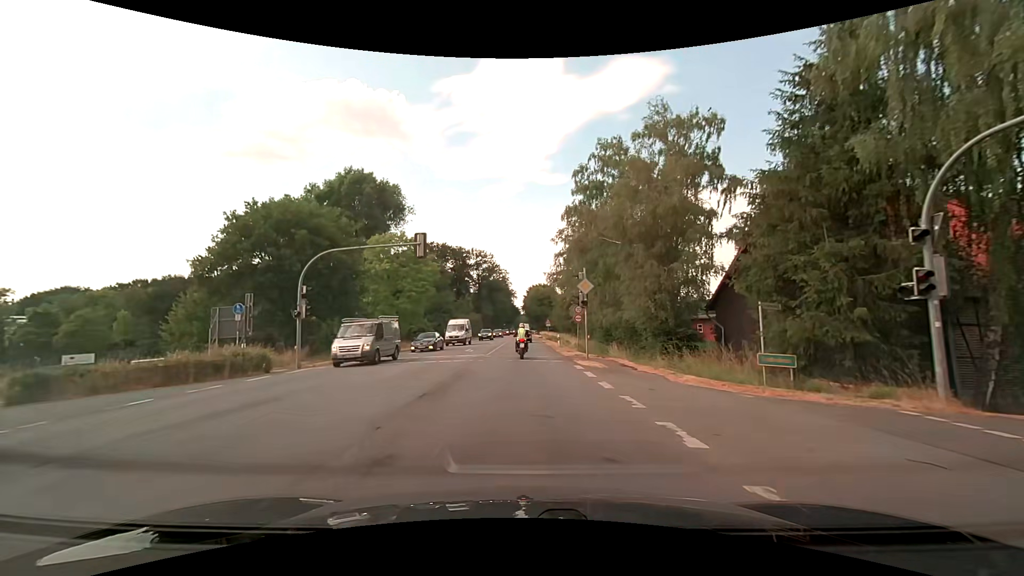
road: primary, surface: asphalt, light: Day
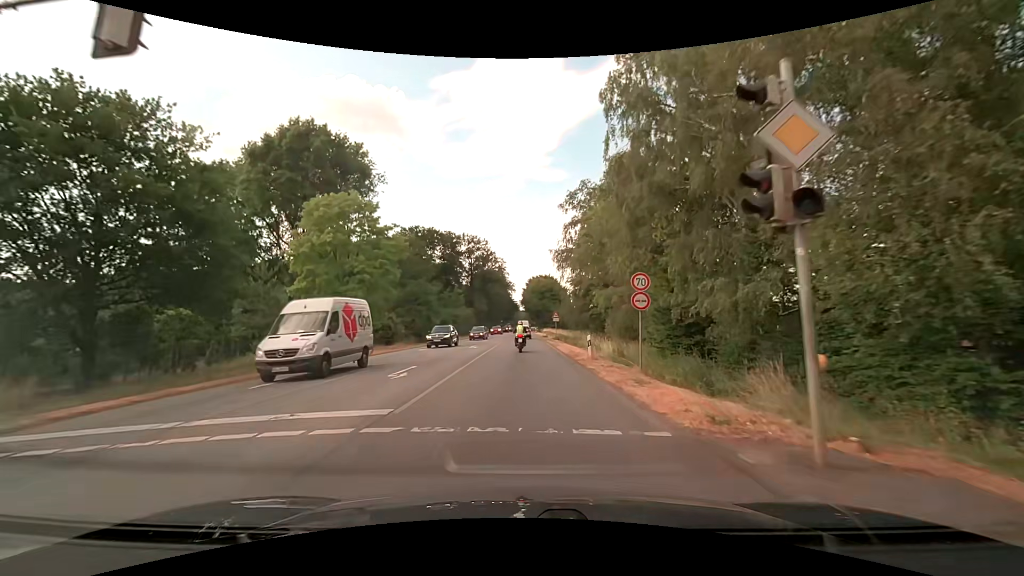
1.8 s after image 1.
(0.0, +19.2) m; 0°
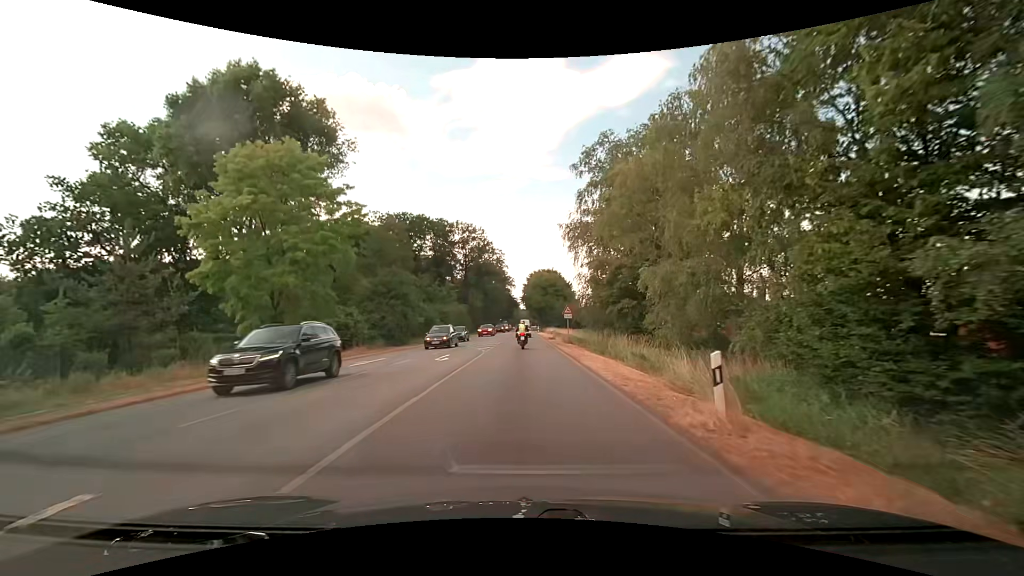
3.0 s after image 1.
(-0.1, +13.8) m; 0°
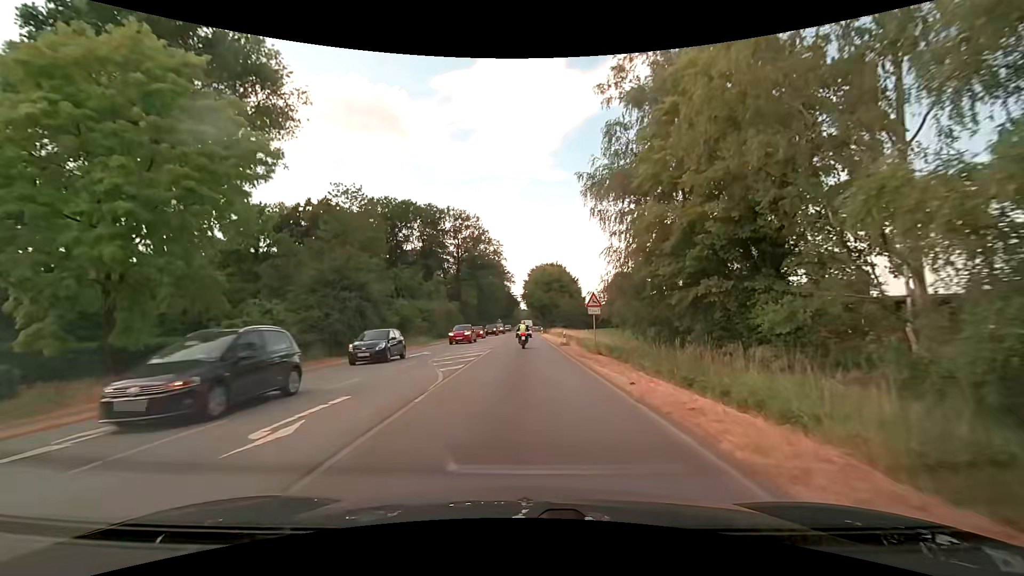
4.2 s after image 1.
(0.0, +14.3) m; -1°
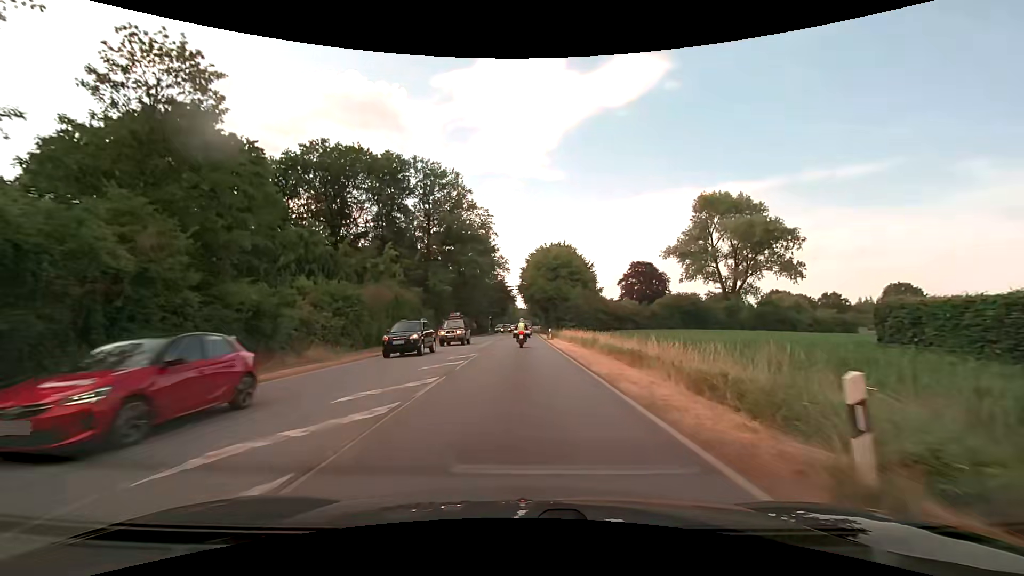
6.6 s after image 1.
(+0.4, +29.2) m; +1°
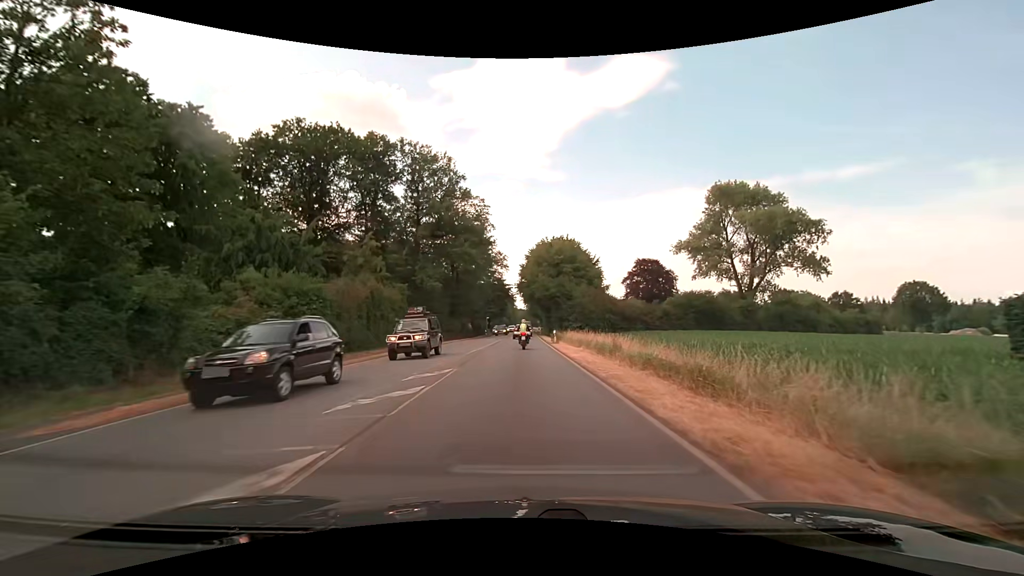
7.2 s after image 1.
(0.0, +7.2) m; 0°
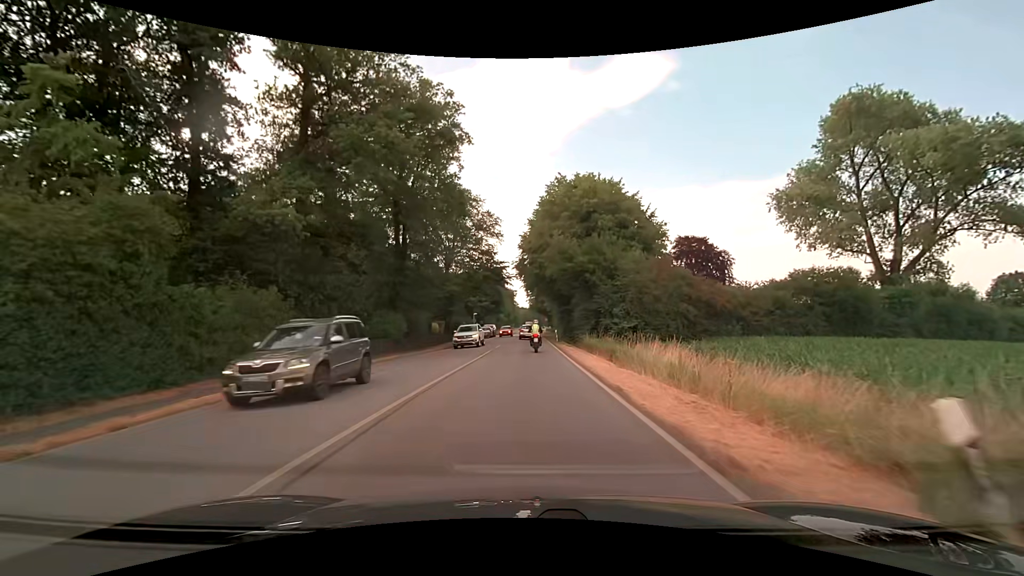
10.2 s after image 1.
(0.0, +34.0) m; 0°
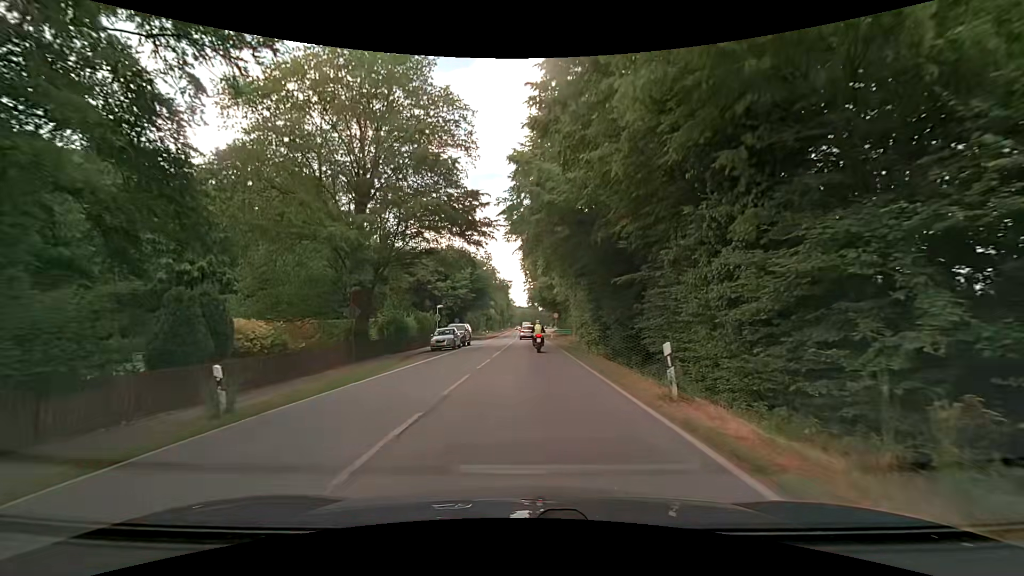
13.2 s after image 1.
(0.0, +33.1) m; 0°
(0, +10) (0, +20) (0, +30) (0, +40) (0, +50) (+1, +60) (+1, +70) (+1, +80) (+1, +90) (0, +100) m
